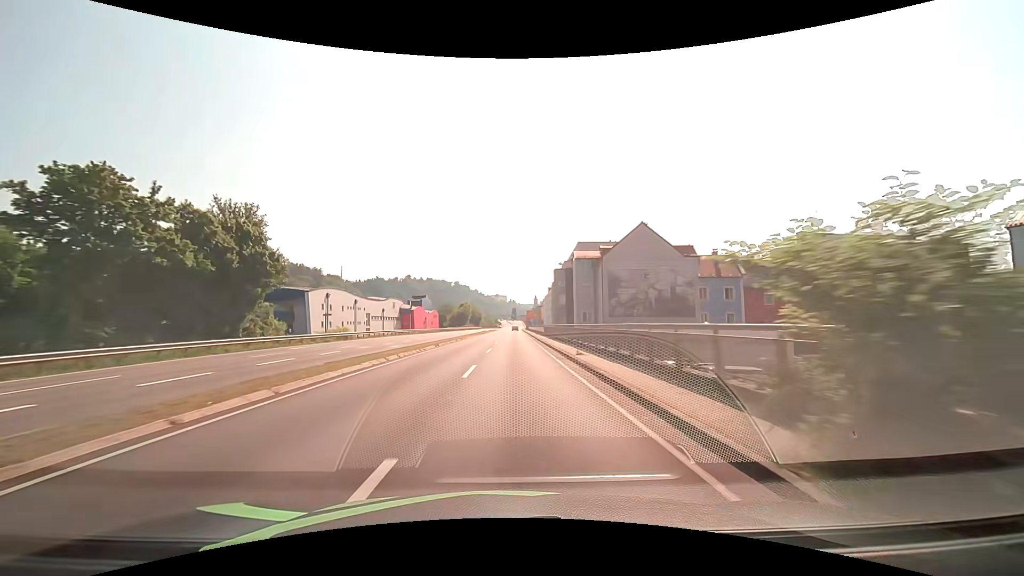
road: primary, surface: asphalt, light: Day
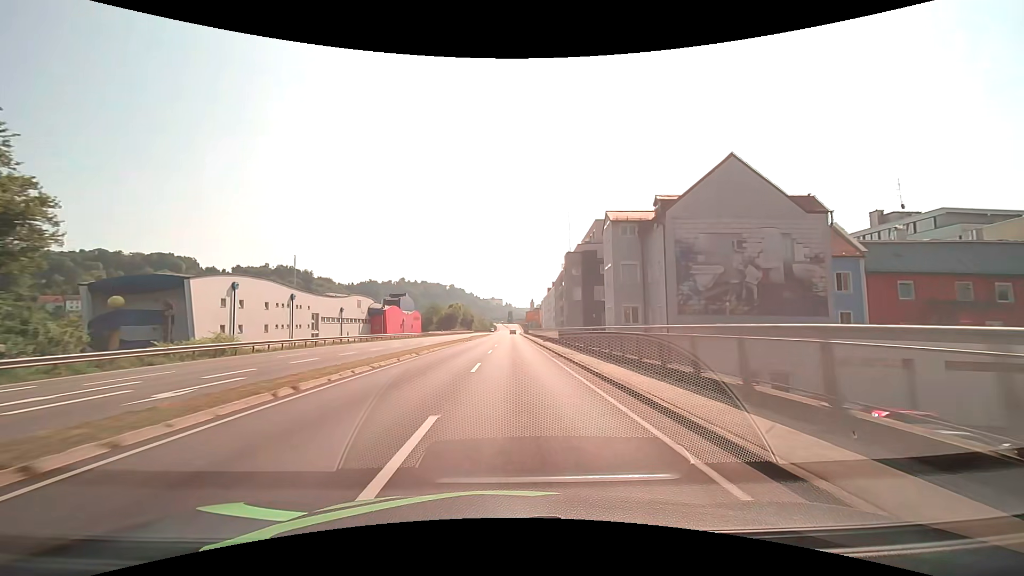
(0.0, +21.5) m; 0°
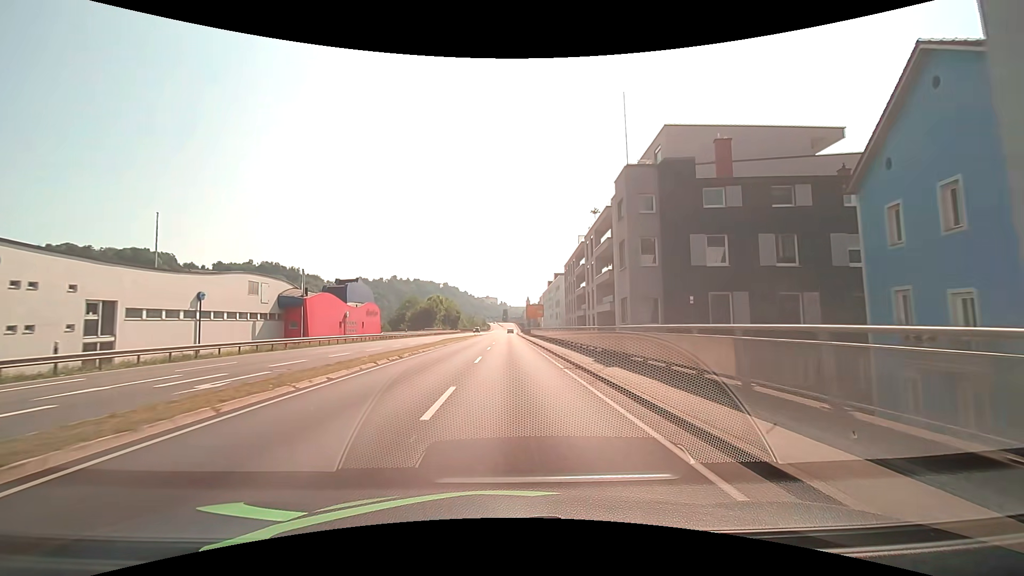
(+0.2, +32.2) m; +1°
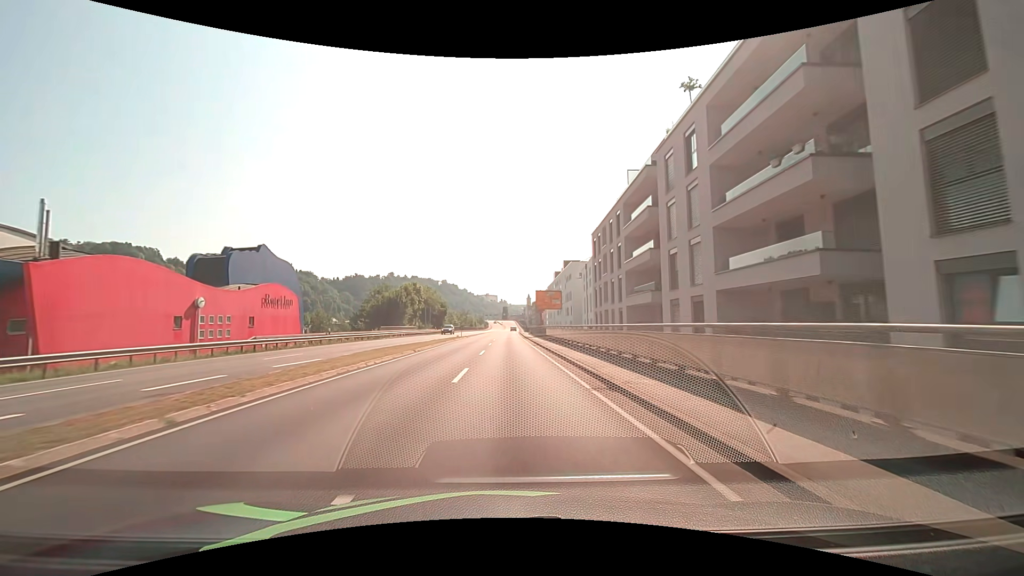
(+0.1, +31.3) m; 0°
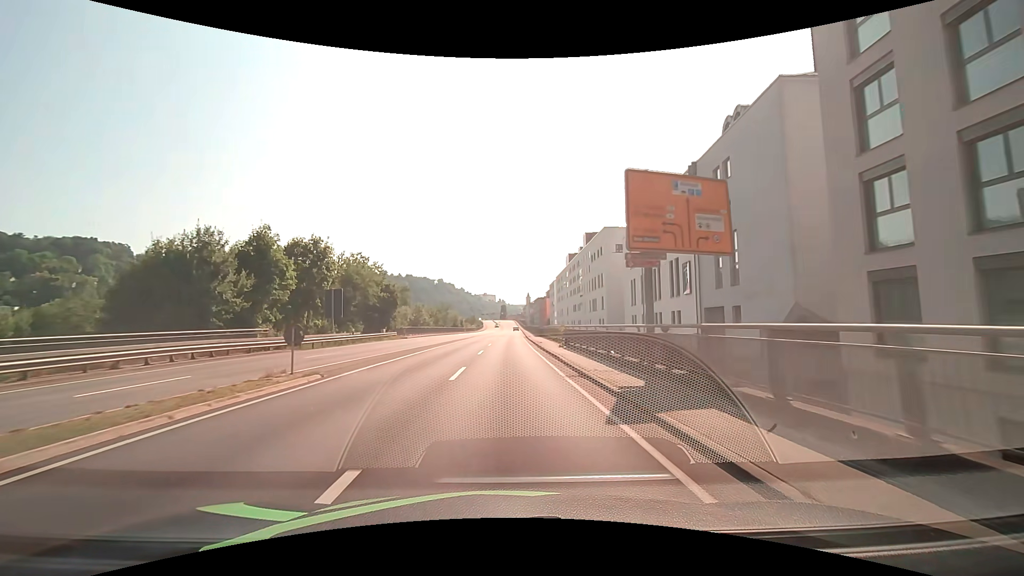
(-0.1, +47.1) m; 0°
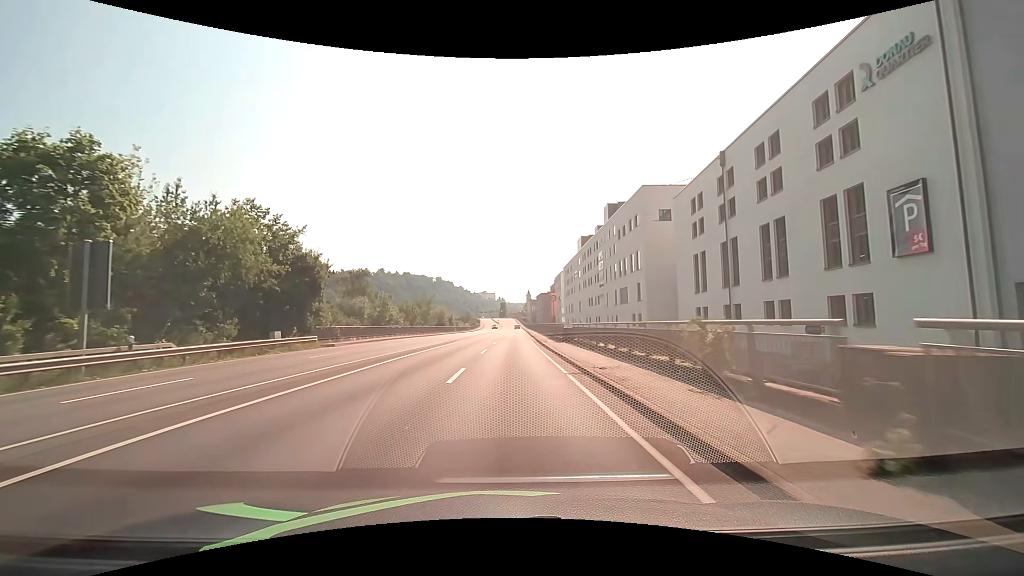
(-0.1, +25.0) m; 0°
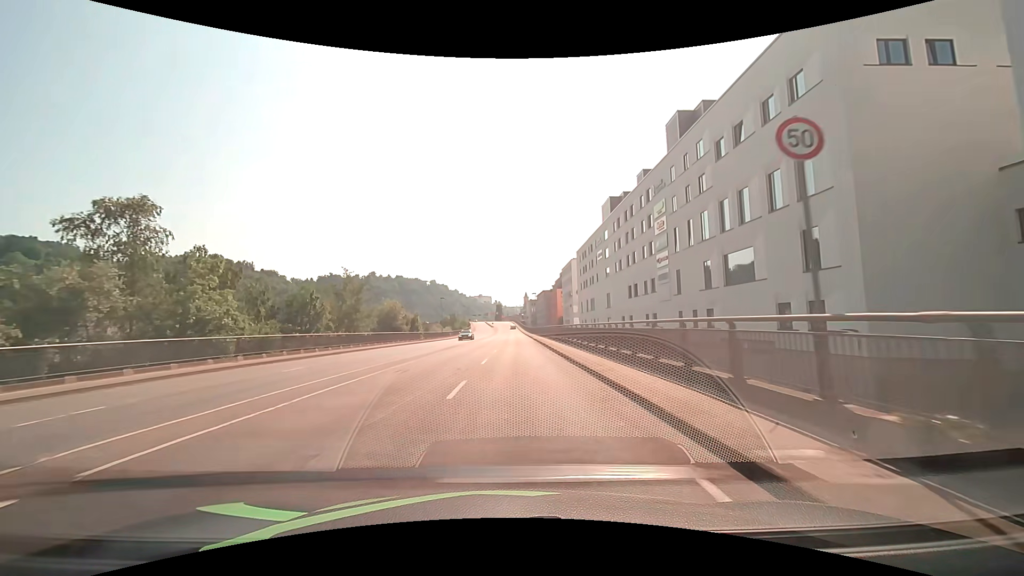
(+0.4, +38.2) m; +1°
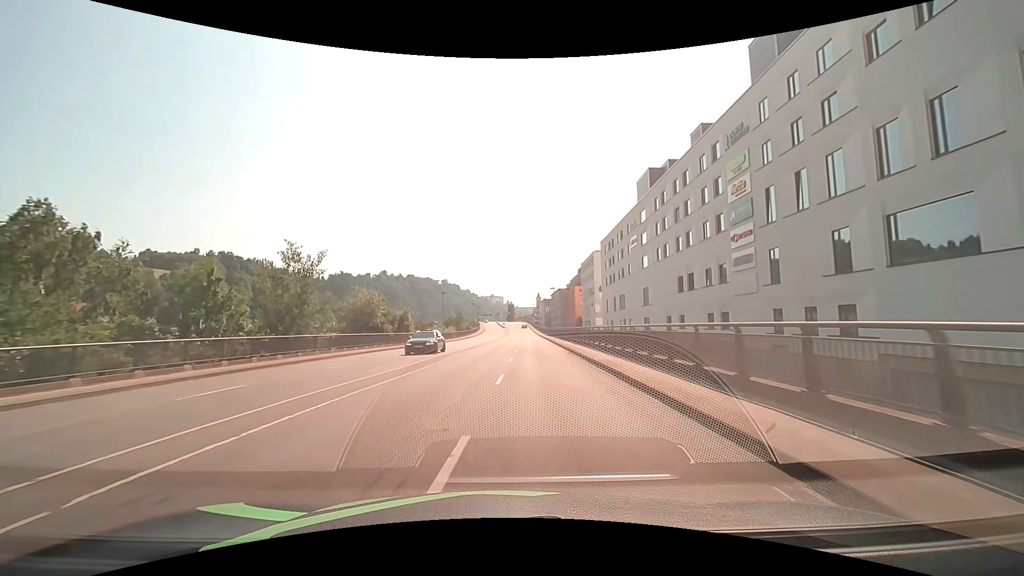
(-0.4, +15.1) m; -2°
(0, +10) (0, +20) (0, +30) (0, +40) (0, +50) (0, +60) (0, +70) (0, +80) (+1, +90) (+1, +100) m
